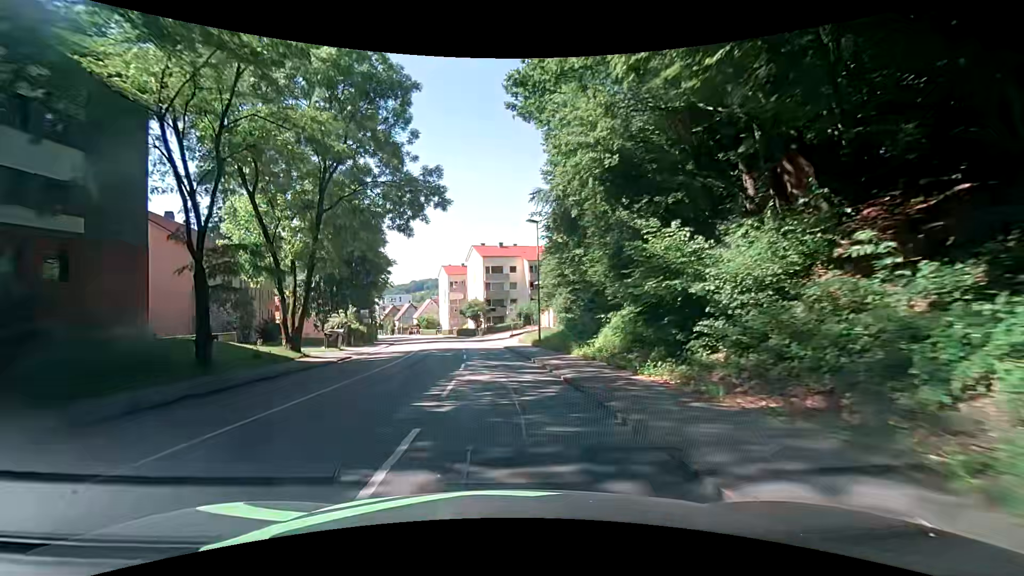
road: tertiary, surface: asphalt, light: Day
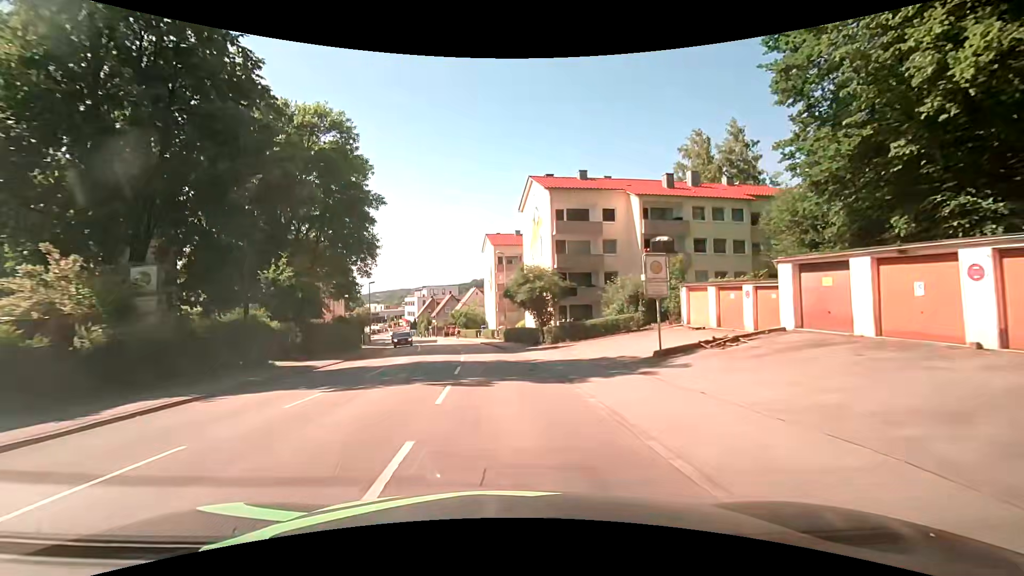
(-2.6, +37.9) m; -8°
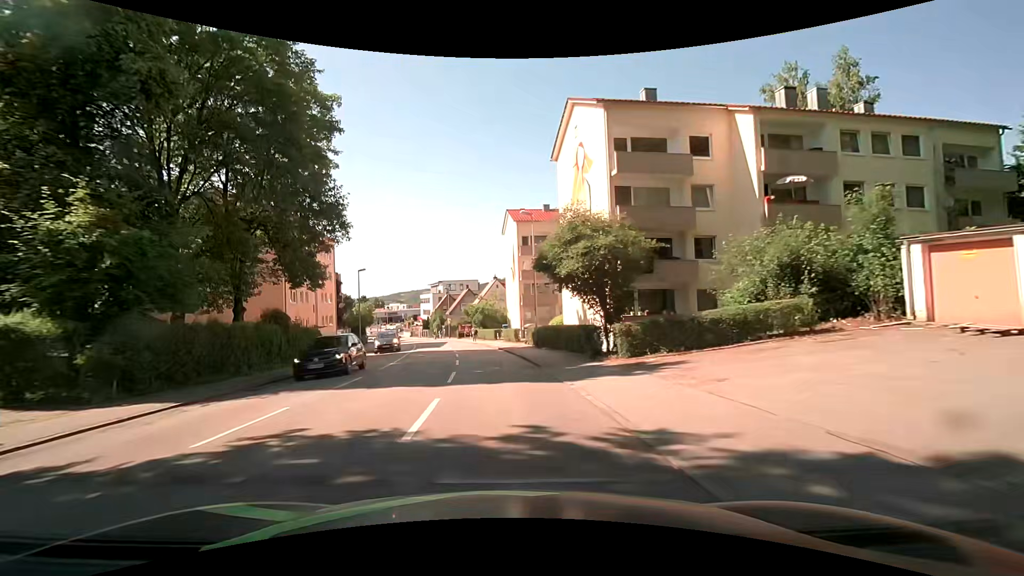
(-0.4, +15.2) m; -3°
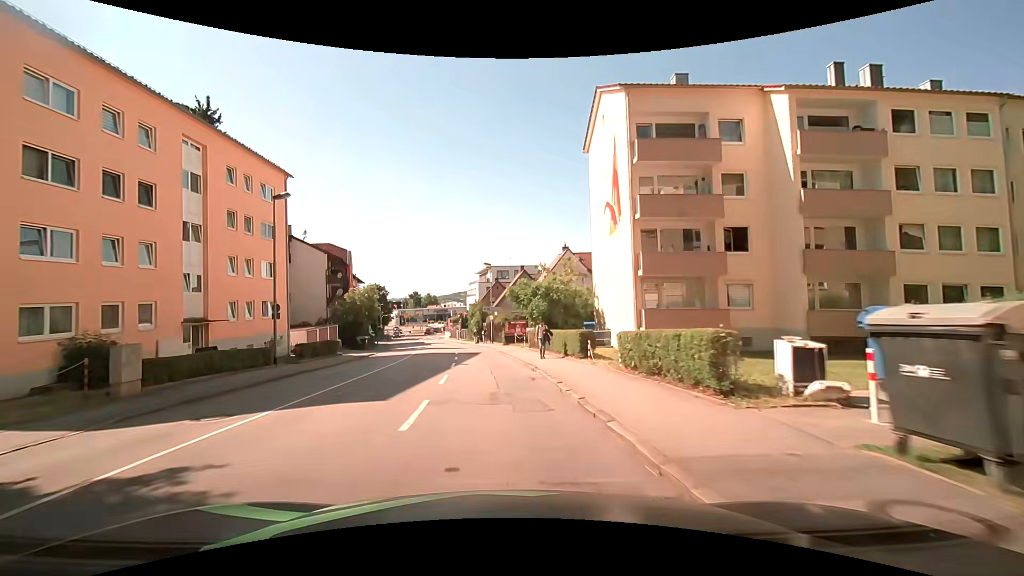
(-1.7, +30.3) m; -5°
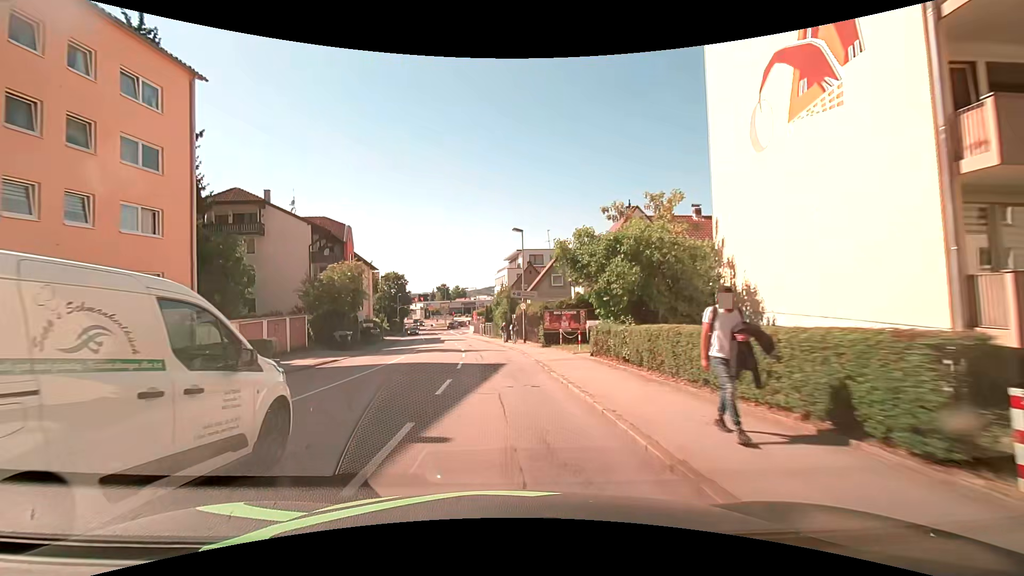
(-1.0, +15.2) m; -6°
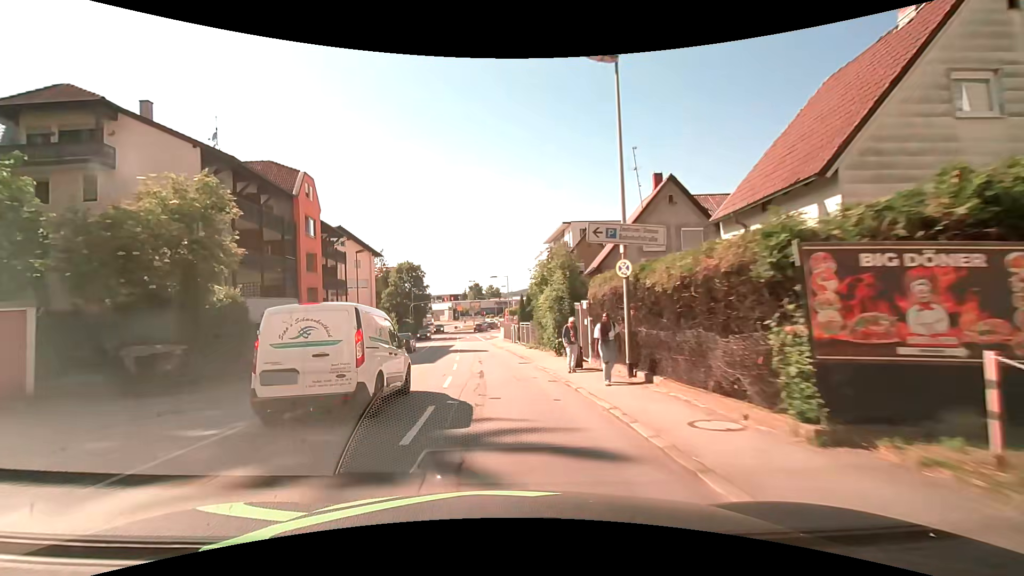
(-0.2, +22.8) m; -3°
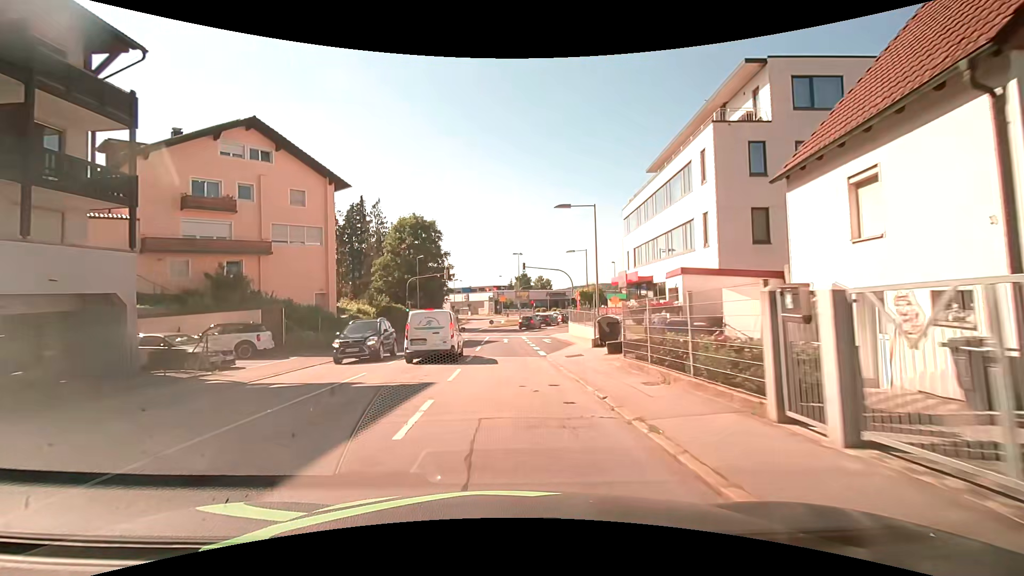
(-2.1, +35.8) m; -5°
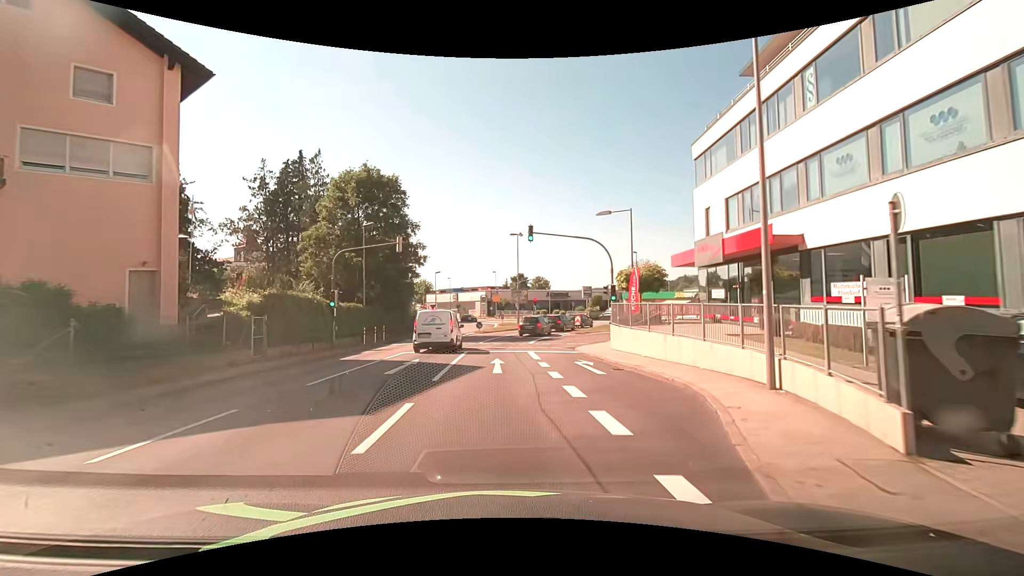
(-0.1, +18.2) m; 0°
